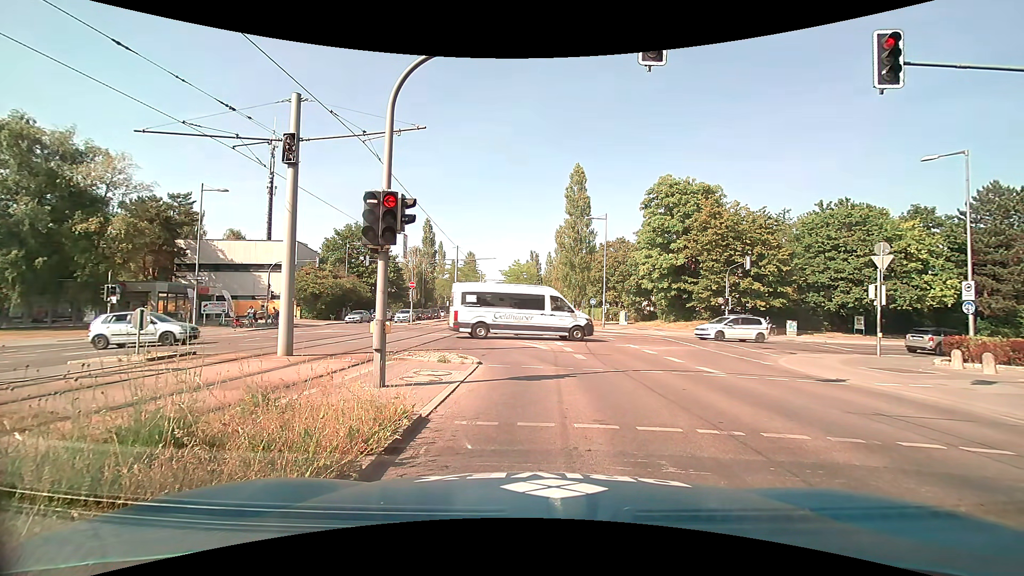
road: secondary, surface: asphalt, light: Day
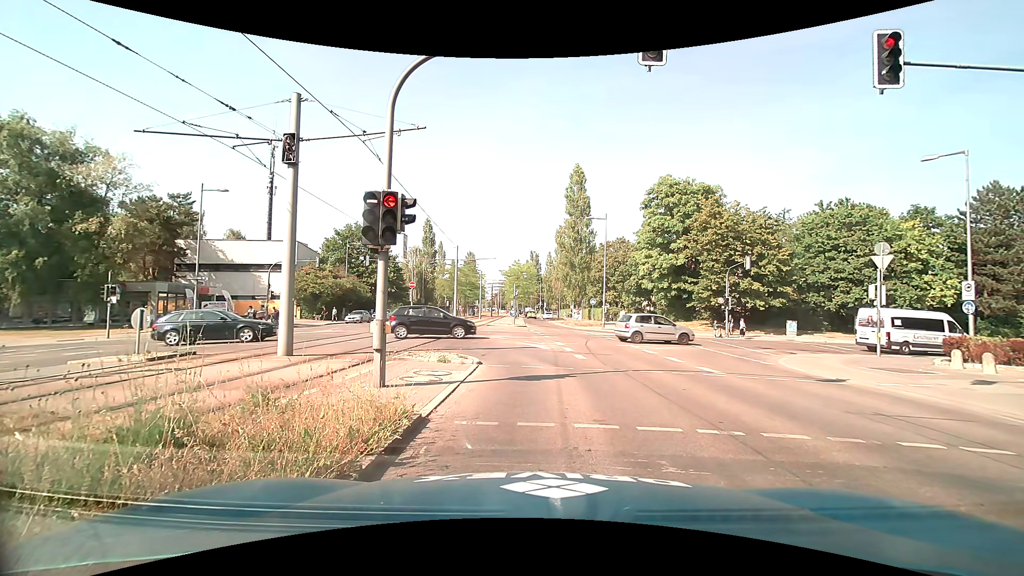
(0.0, 0.0) m; 0°
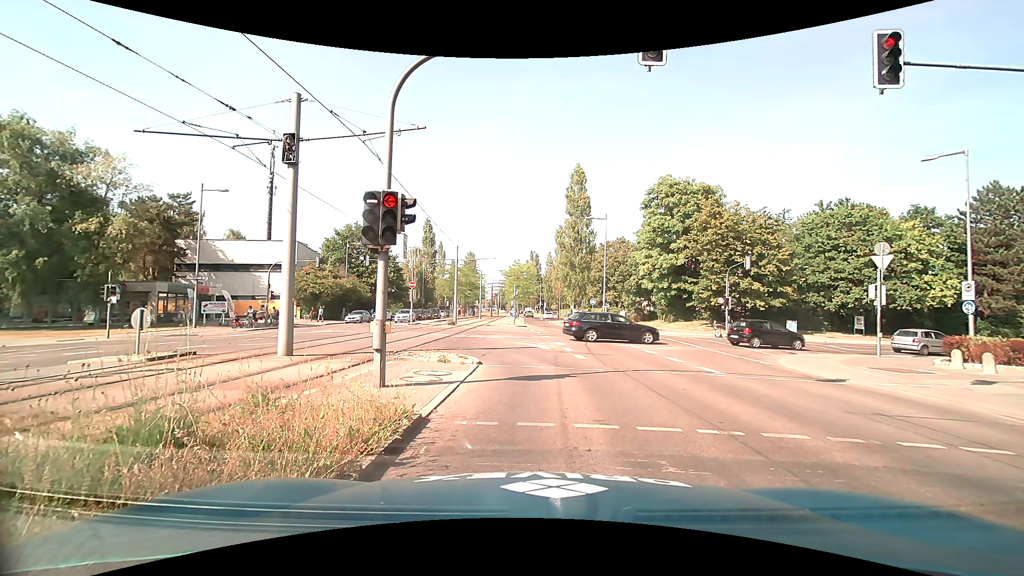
(0.0, 0.0) m; 0°
